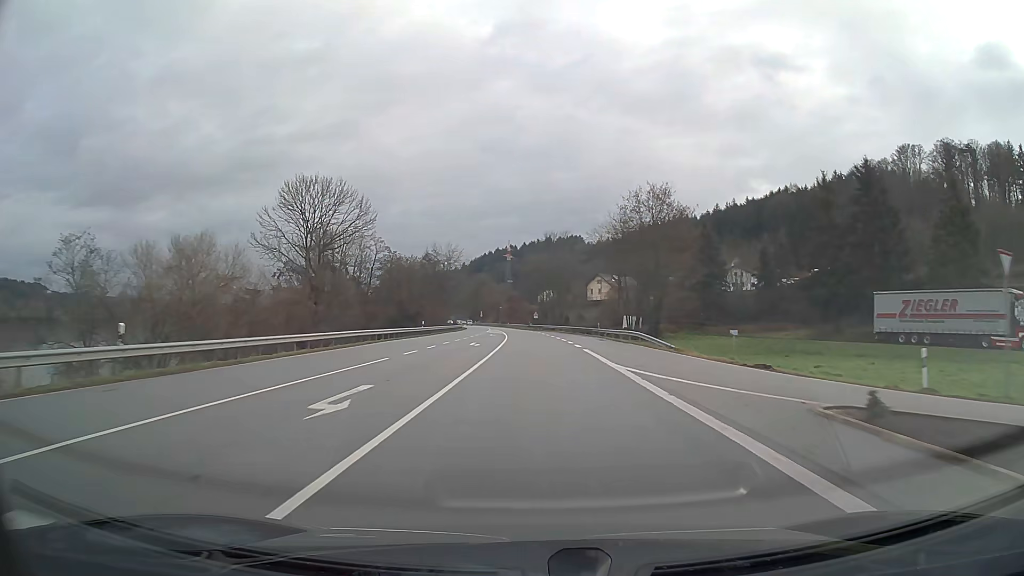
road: primary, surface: asphalt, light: Day
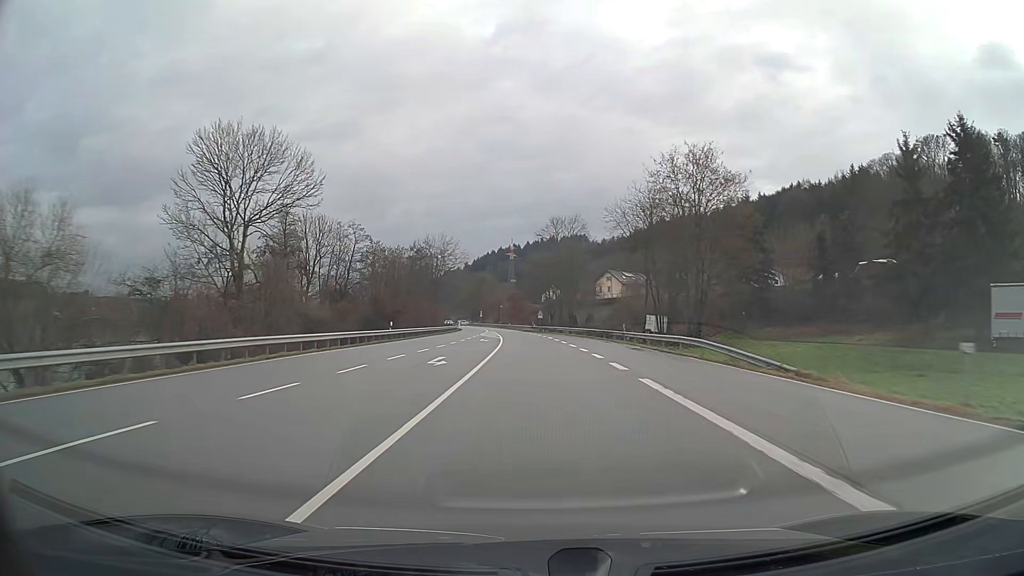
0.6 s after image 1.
(0.0, +15.8) m; 0°
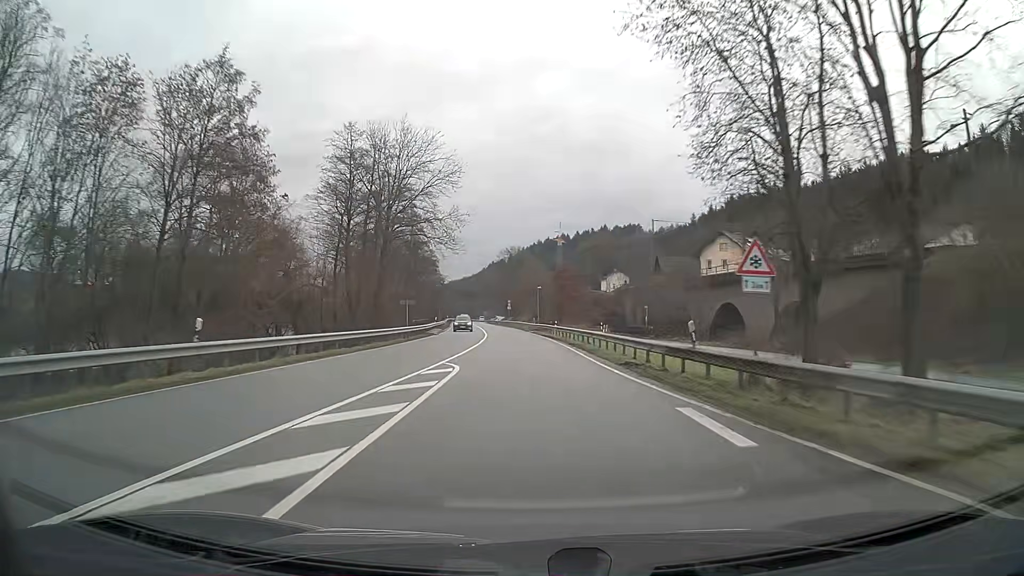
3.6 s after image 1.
(-2.5, +77.2) m; -4°
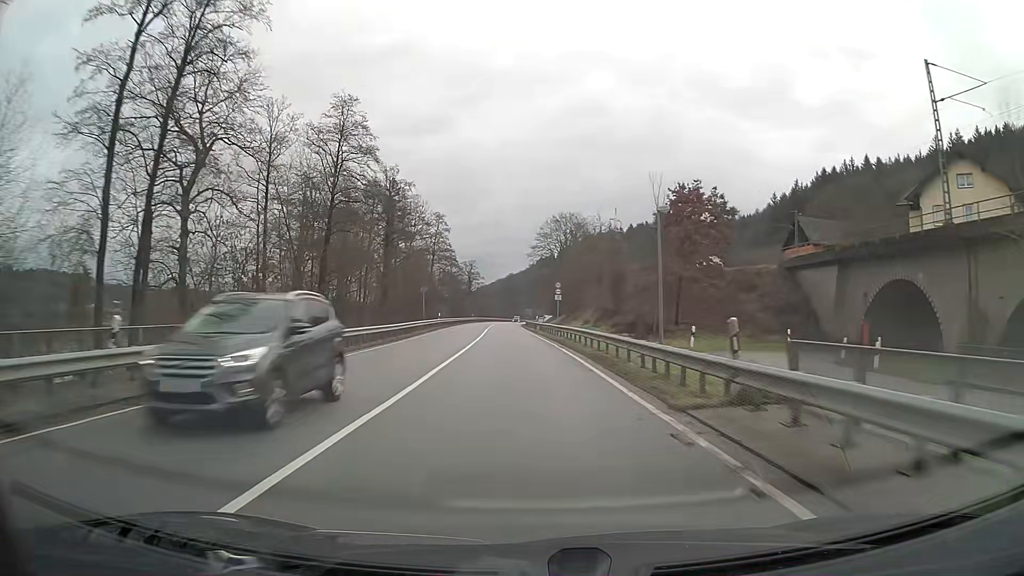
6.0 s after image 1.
(-2.0, +57.3) m; -4°
